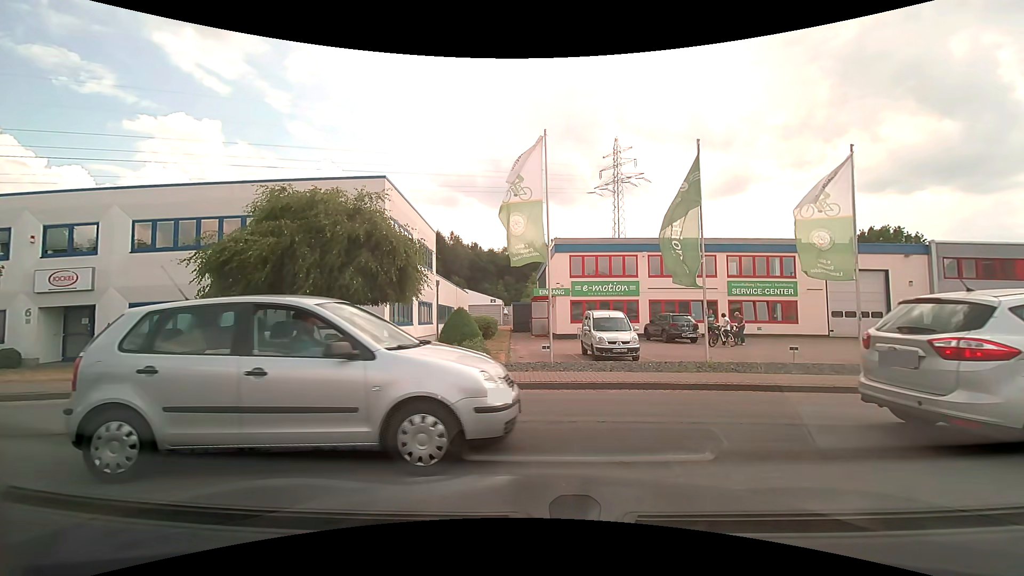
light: Day
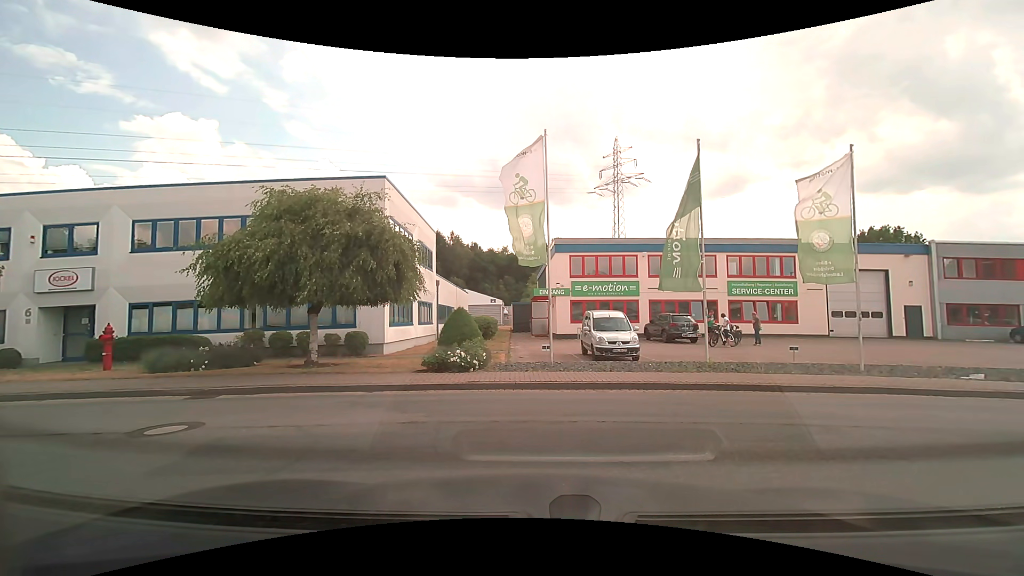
(0.0, 0.0) m; 0°
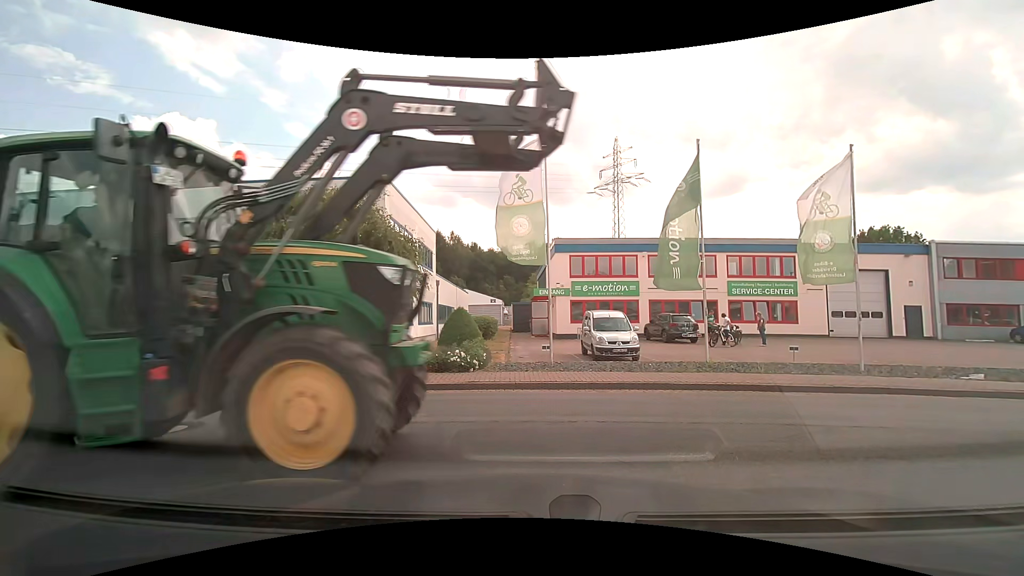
(0.0, 0.0) m; 0°
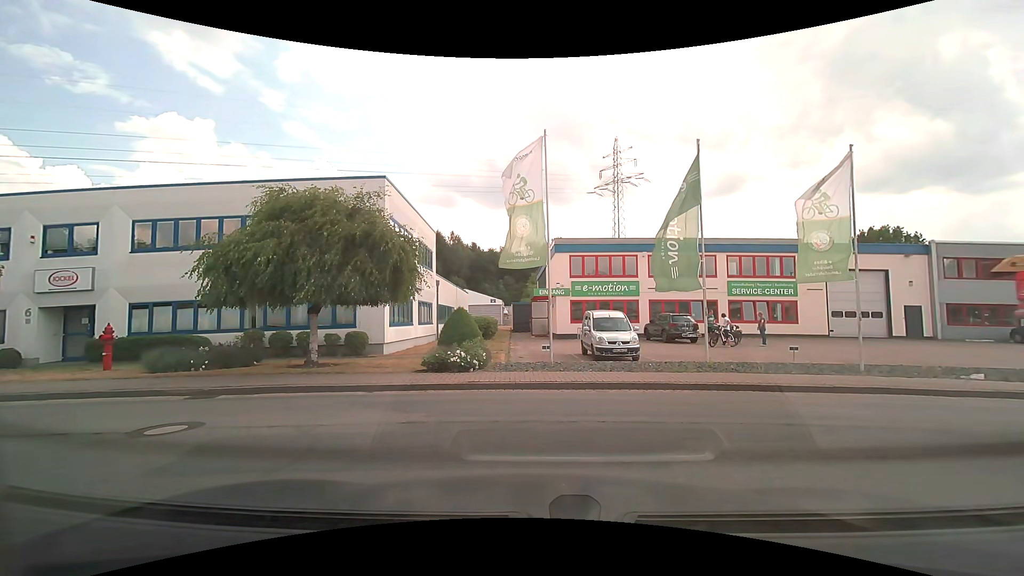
(0.0, 0.0) m; 0°
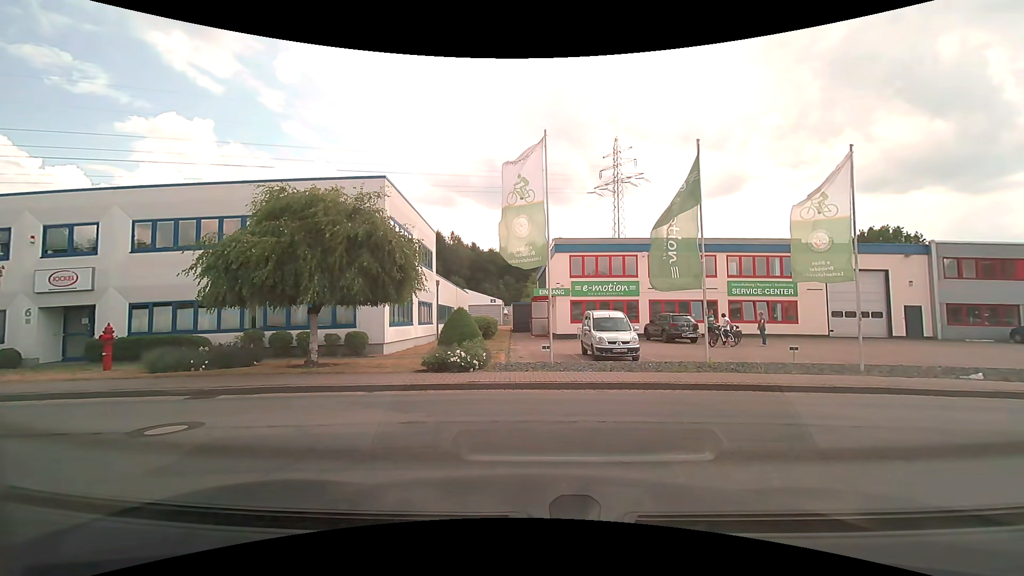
(0.0, 0.0) m; 0°
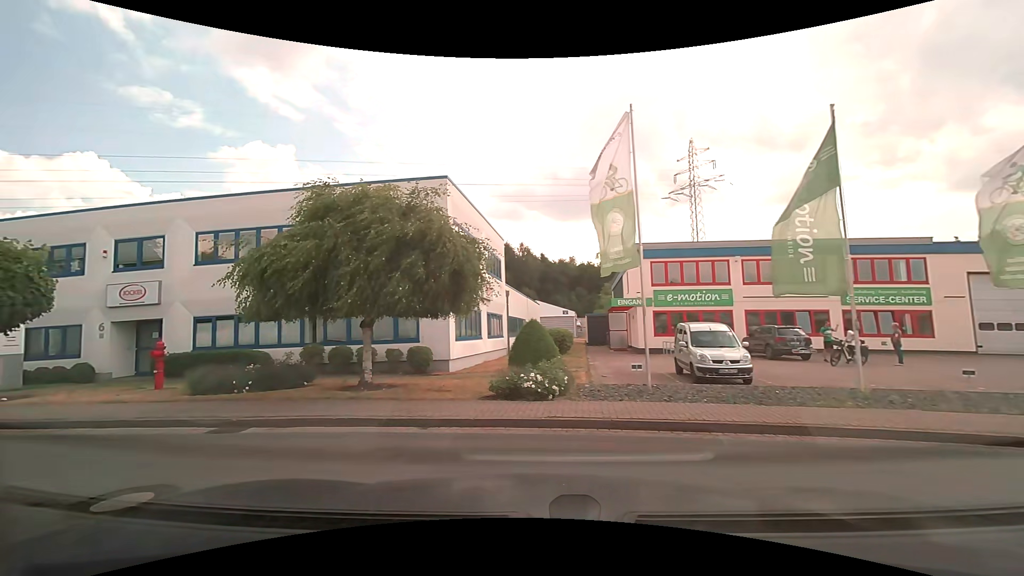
(-0.1, +2.5) m; -6°
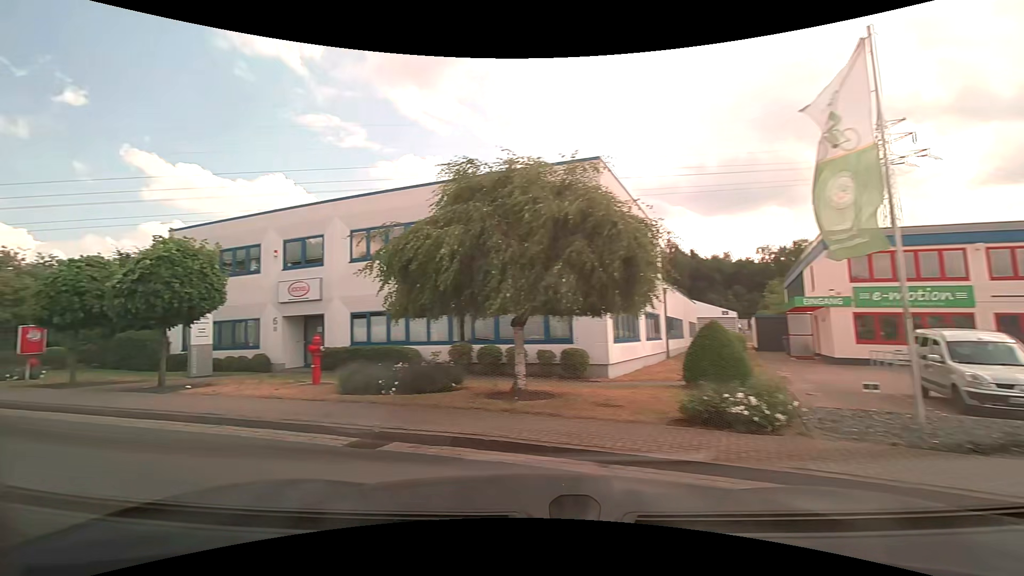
(-0.3, +2.1) m; -16°
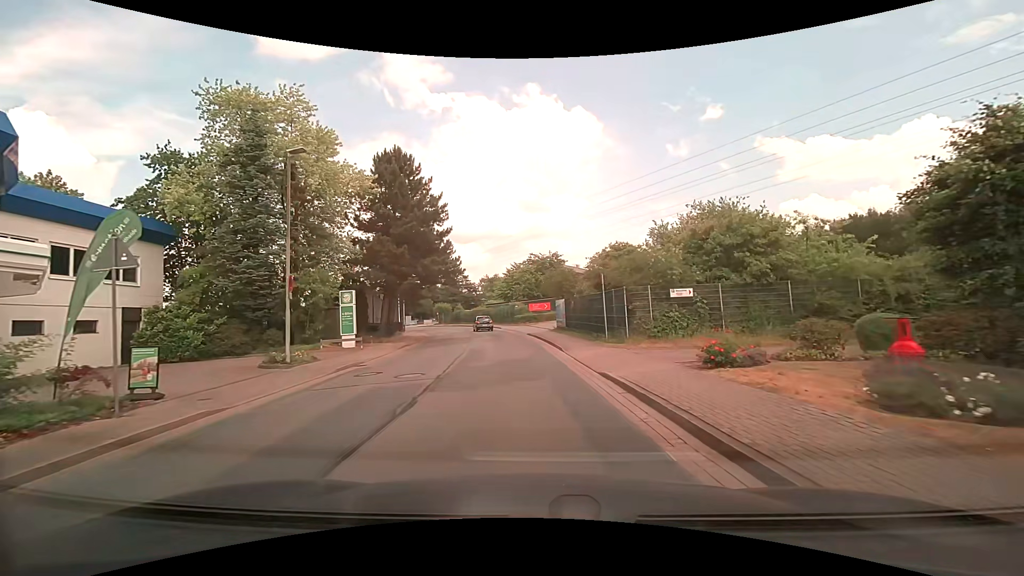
(-13.2, +10.9) m; -68°
(0, +10) (-1, +20) (-2, +30) (-3, +40) (-5, +50) (-7, +59) (-10, +69) (-14, +78) (-19, +87) (-24, +96) m
